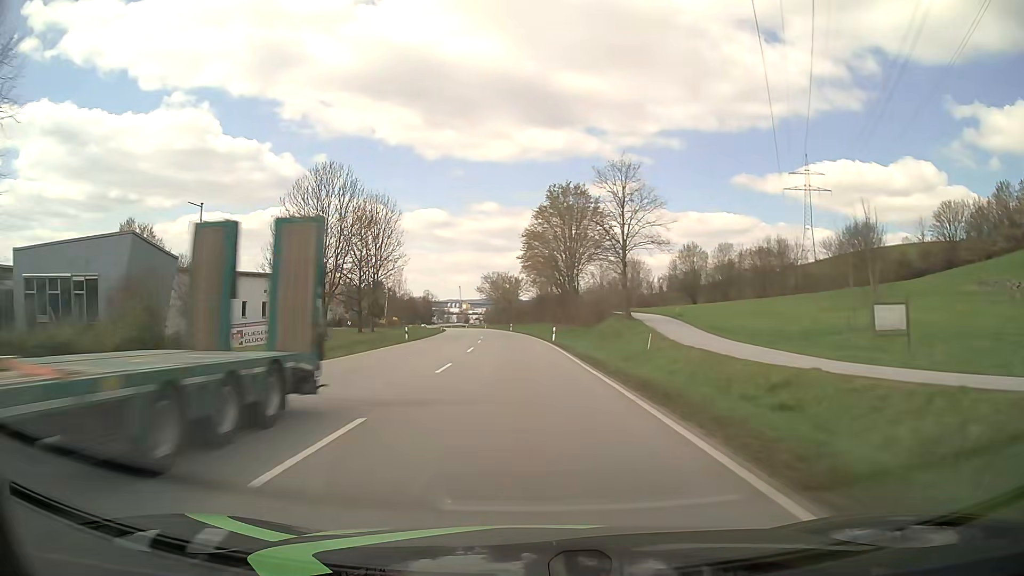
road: primary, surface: asphalt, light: Day
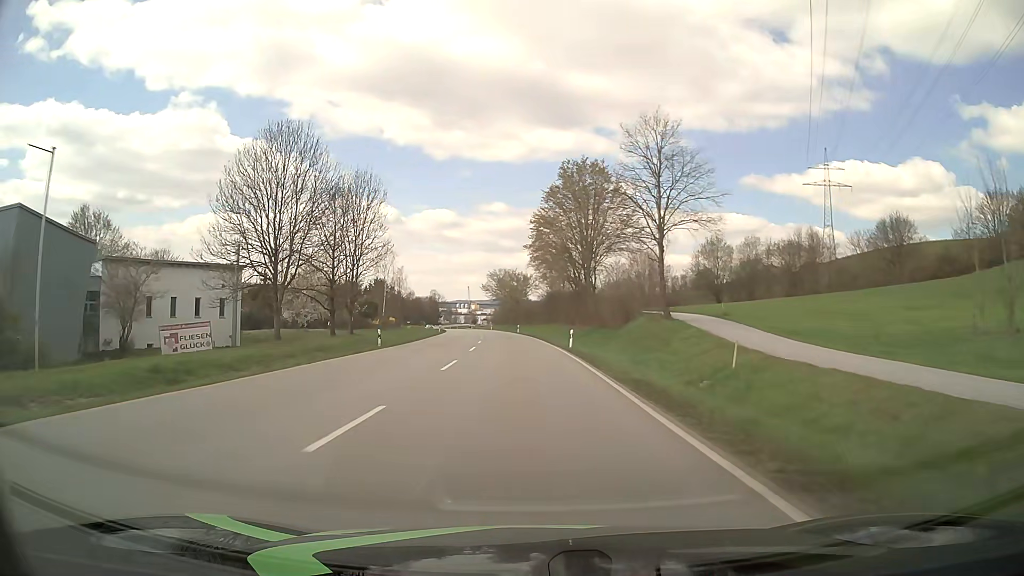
(-0.1, +10.8) m; -1°
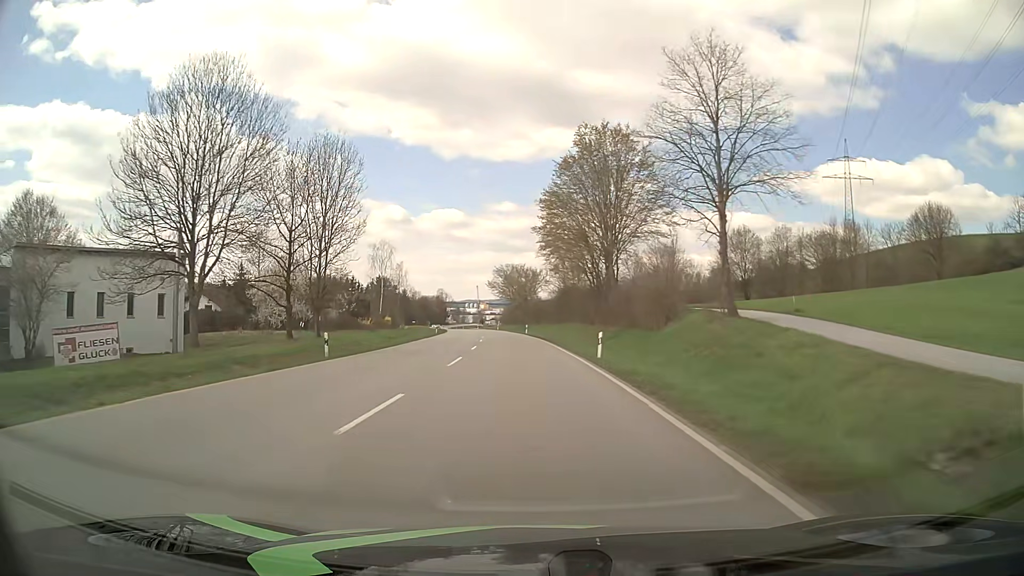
(-0.1, +10.8) m; -1°
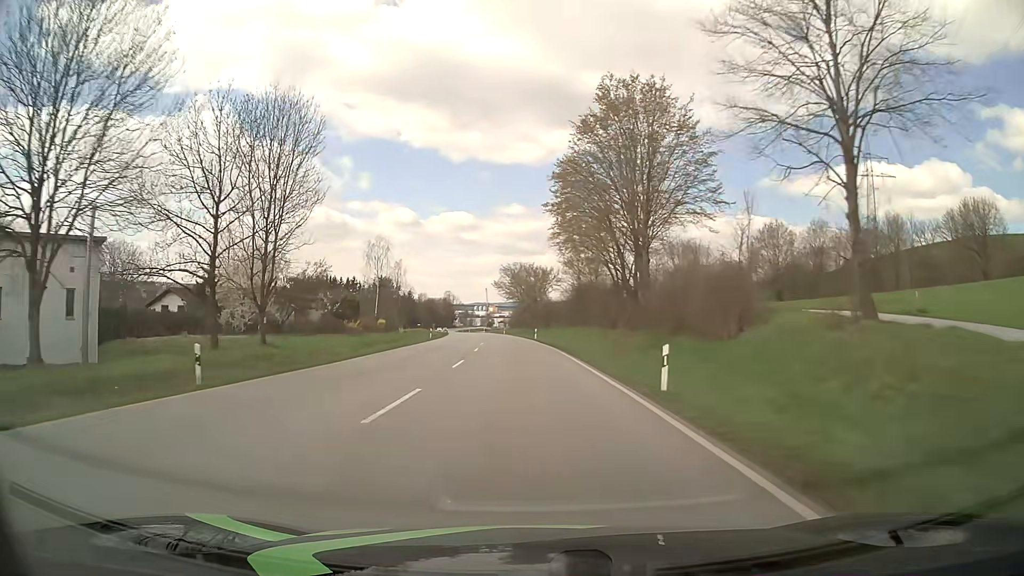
(-0.1, +10.8) m; -1°
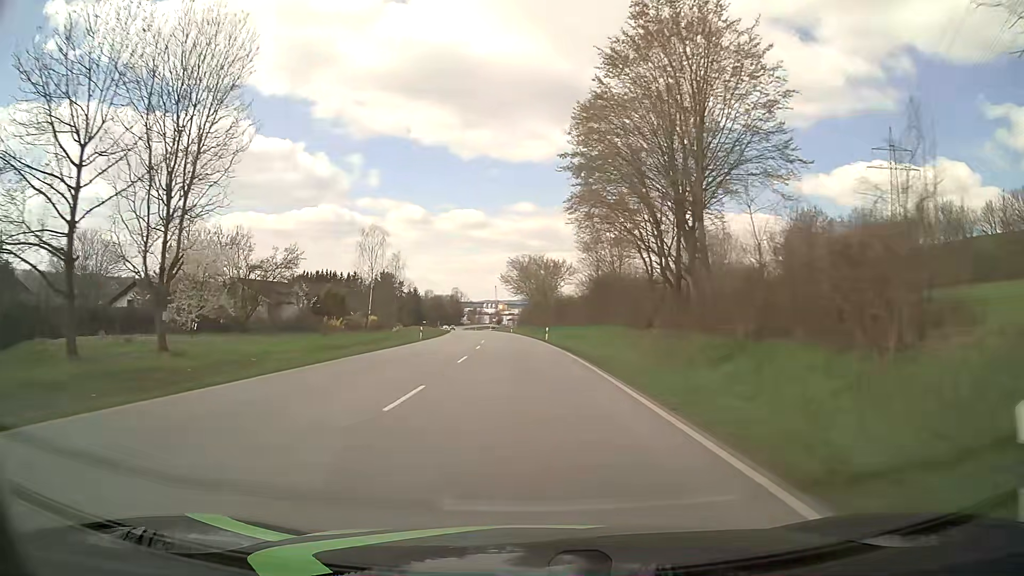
(-0.1, +10.8) m; -1°
